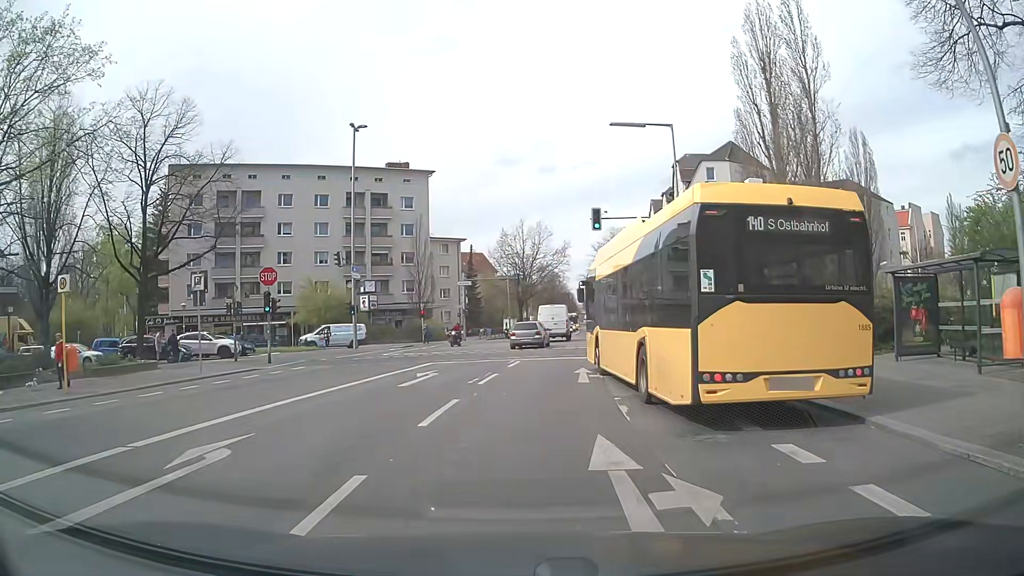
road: secondary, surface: asphalt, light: Day
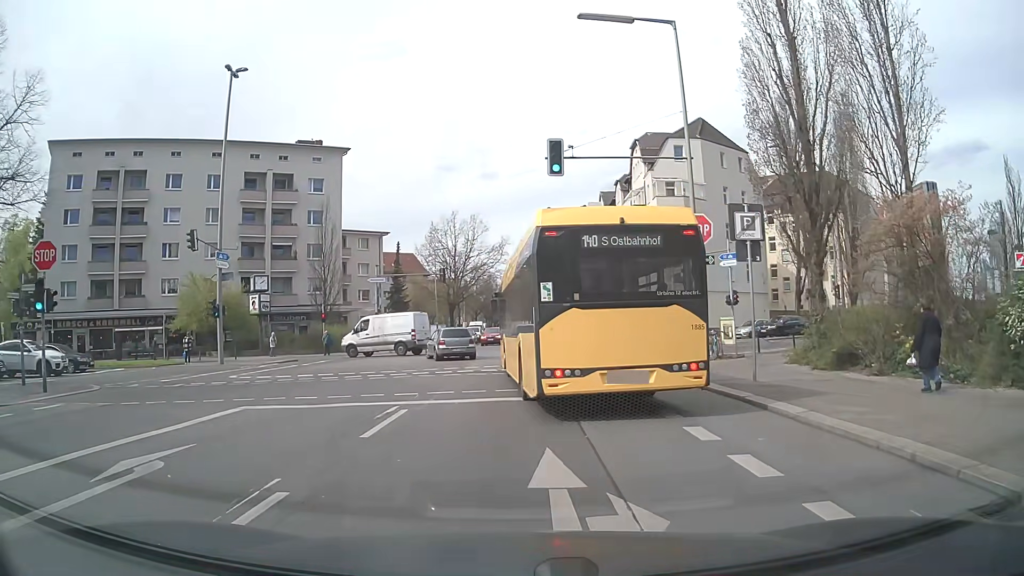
(+0.9, +12.5) m; +6°
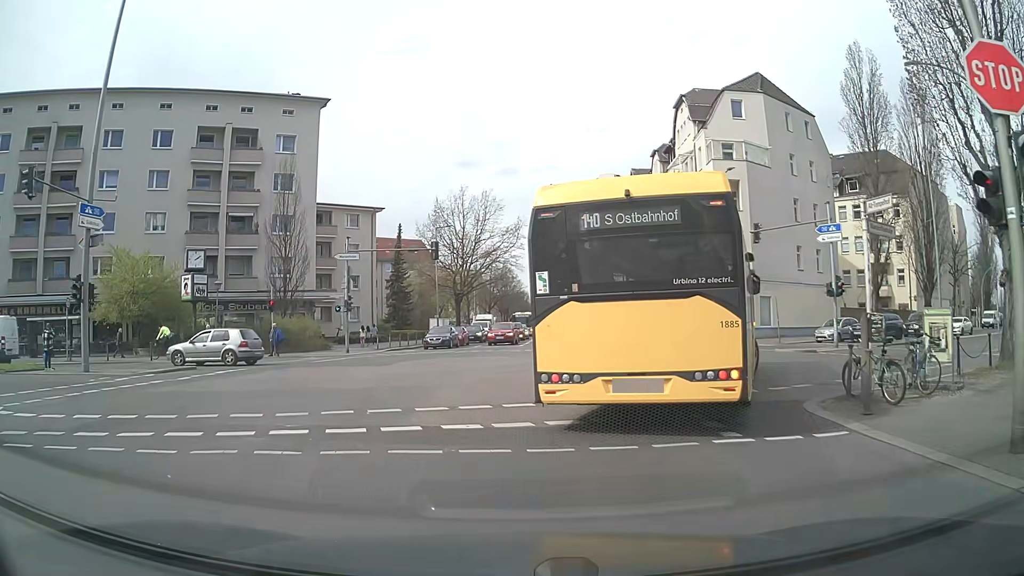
(+0.1, +12.8) m; -2°
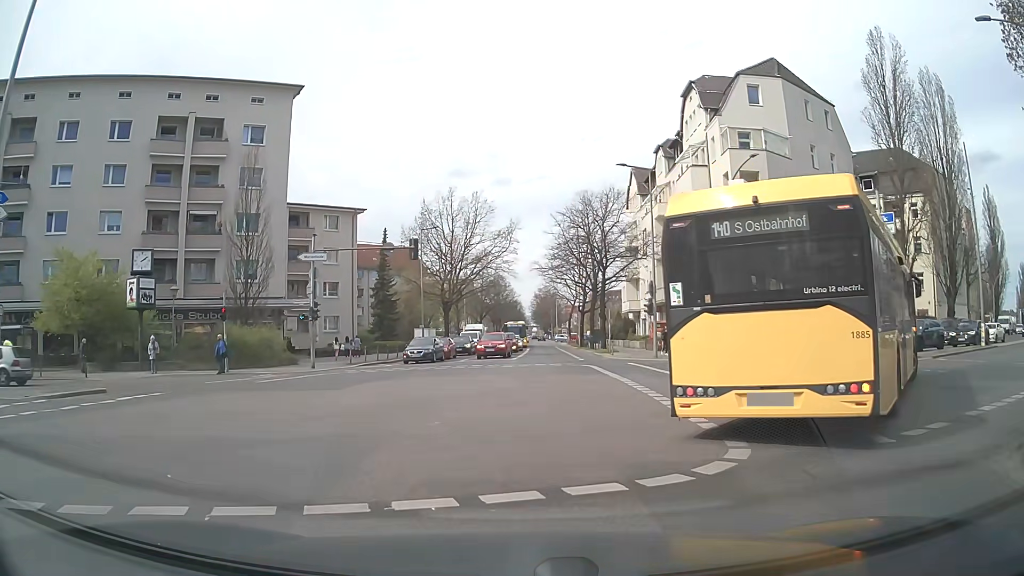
(0.0, +5.6) m; +2°
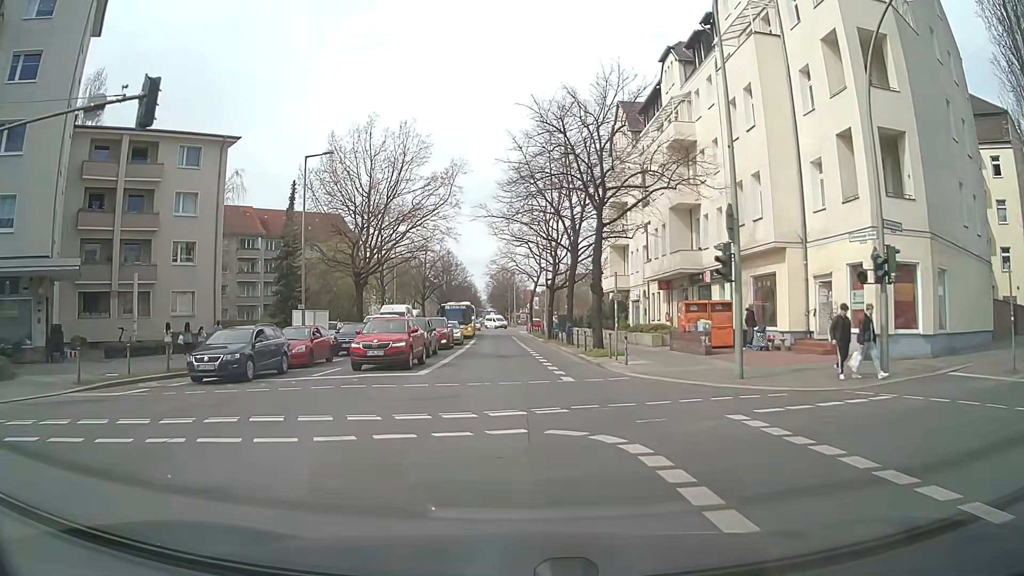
(+0.9, +21.4) m; +2°
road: secondary_link
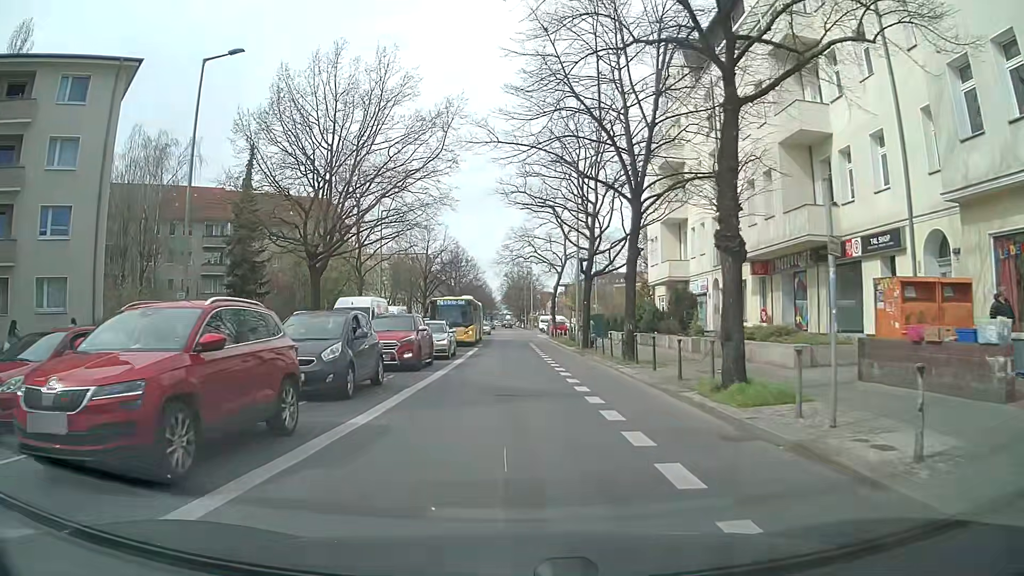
(0.0, +15.1) m; 0°
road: secondary
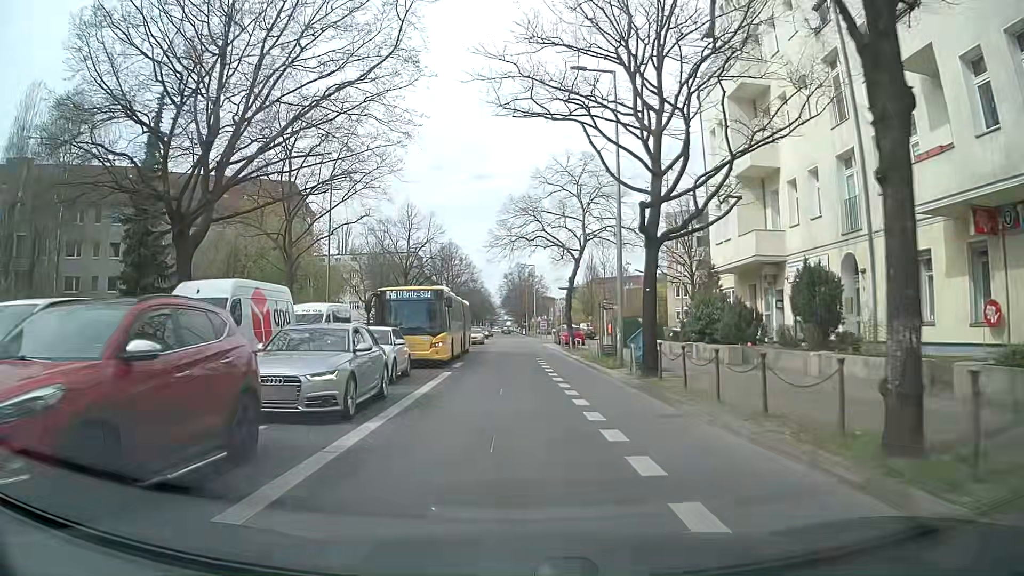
(-0.1, +15.4) m; 0°
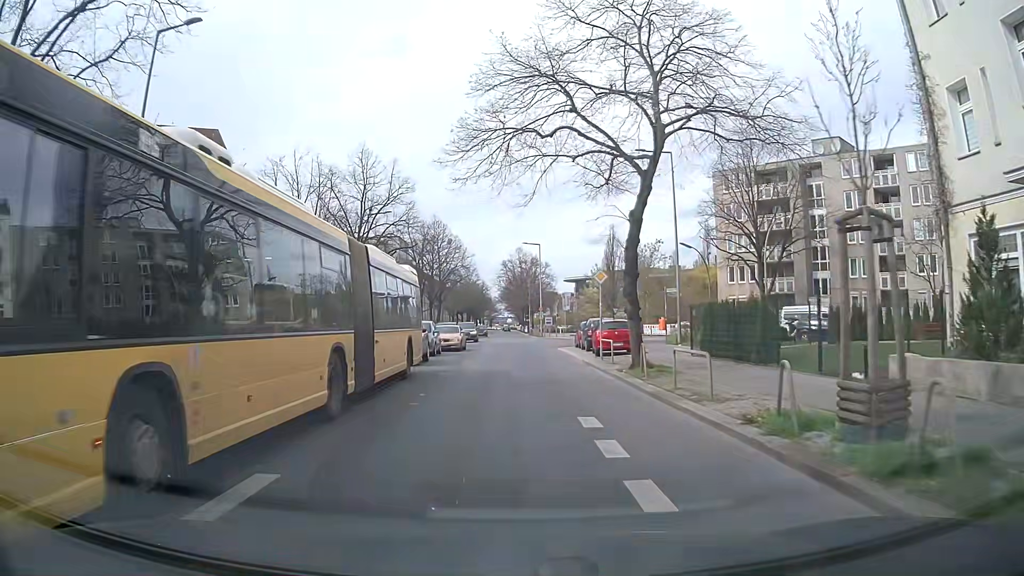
(-0.1, +21.4) m; 0°
(0, +10) (0, +20) (0, +30) (0, +40) (0, +50) (-1, +60) (-1, +70) (-1, +80) (-1, +90) (-2, +100) m
